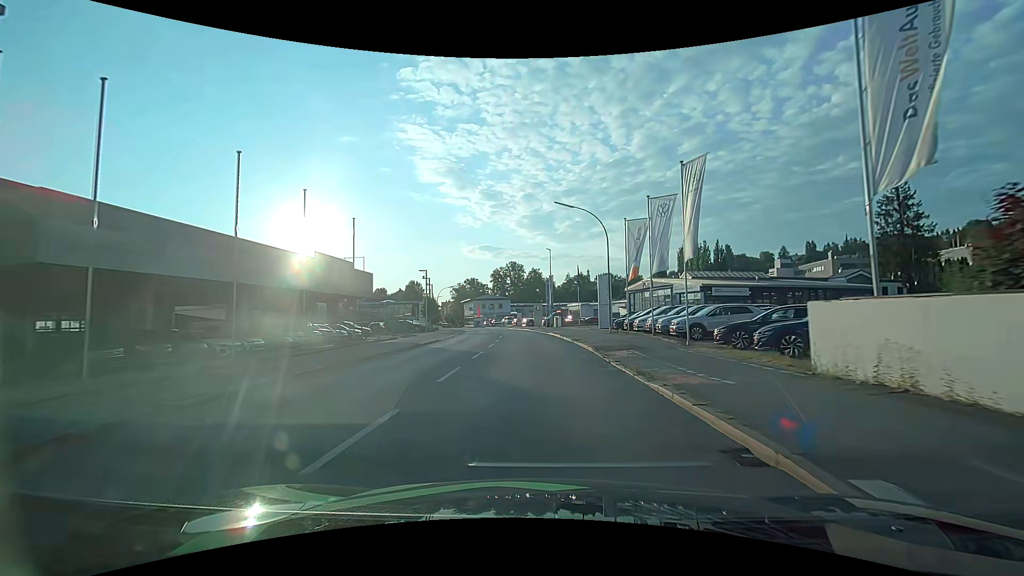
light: Day
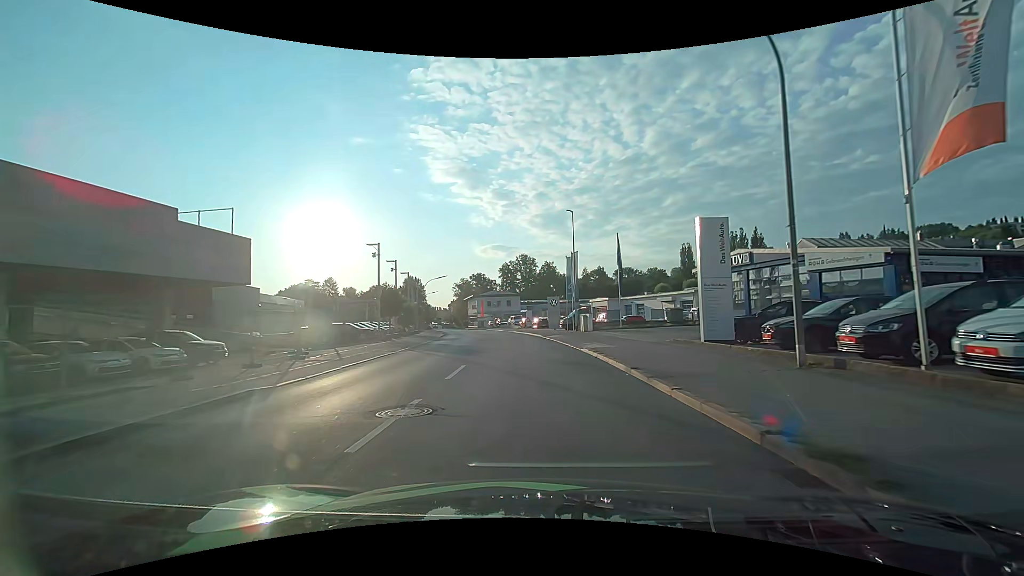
(-0.2, +23.3) m; -1°
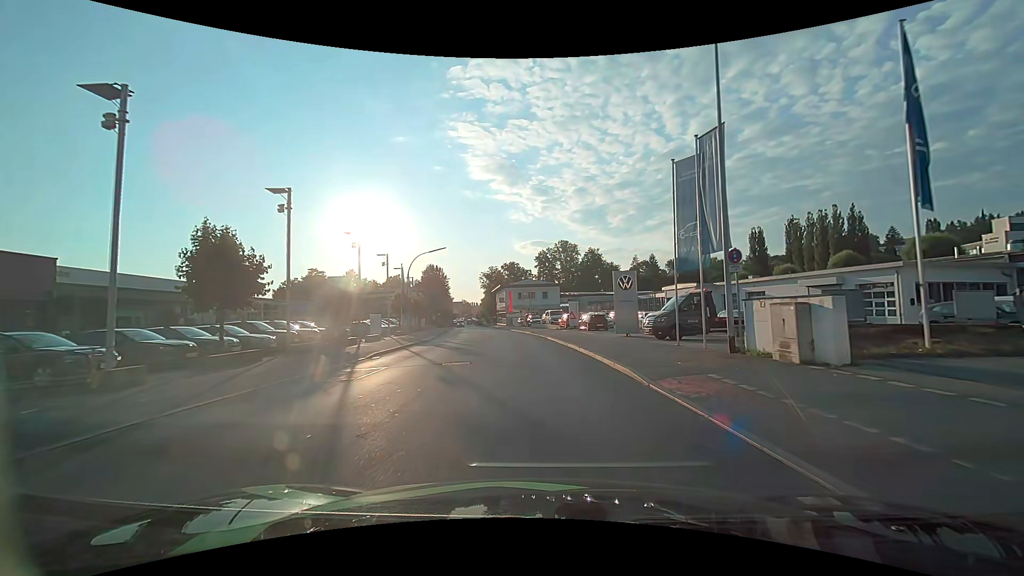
(-1.0, +28.1) m; -4°
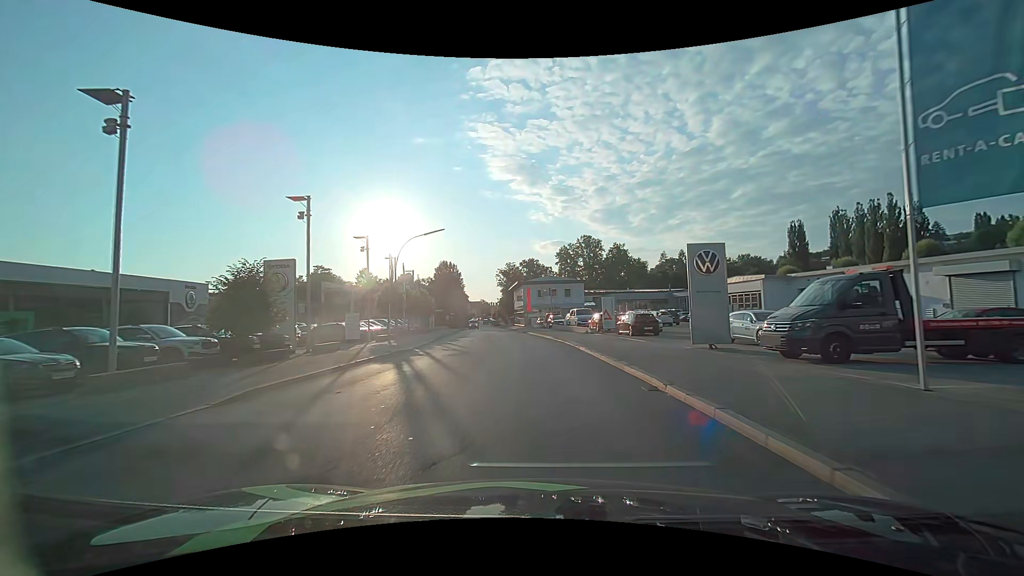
(-0.3, +10.9) m; -3°
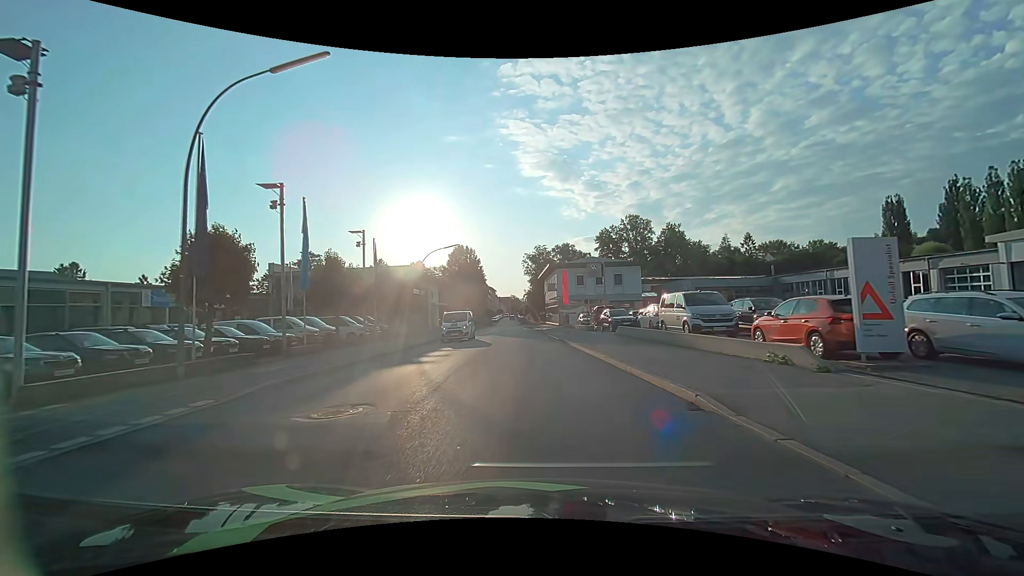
(-0.9, +26.5) m; -4°
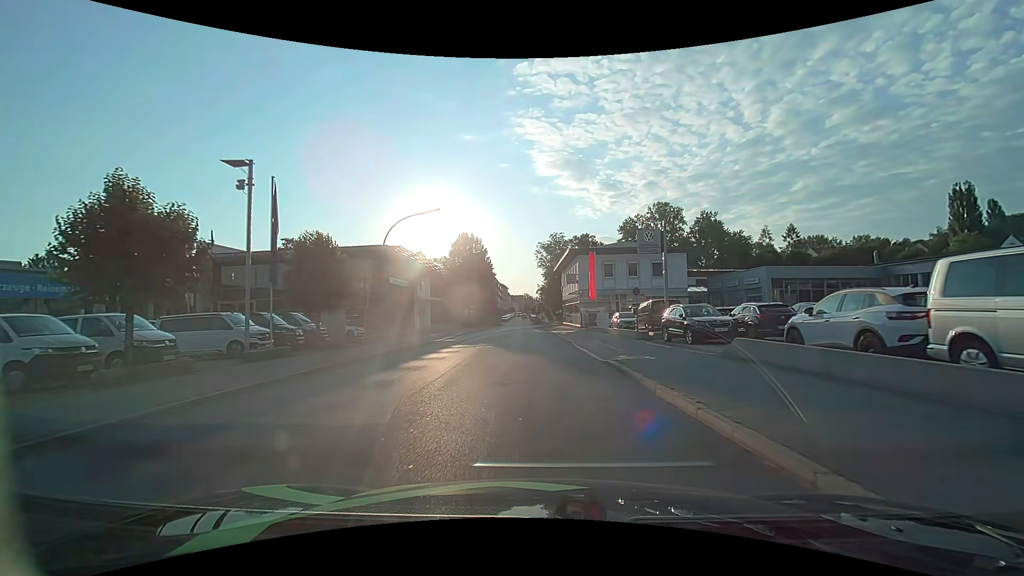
(-0.3, +15.5) m; -2°
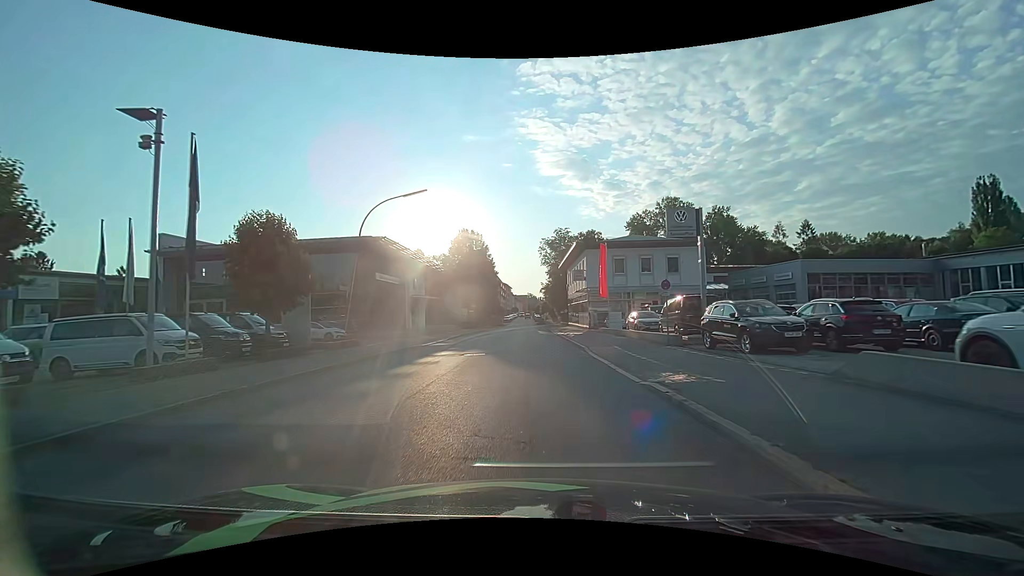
(0.0, +5.0) m; 0°
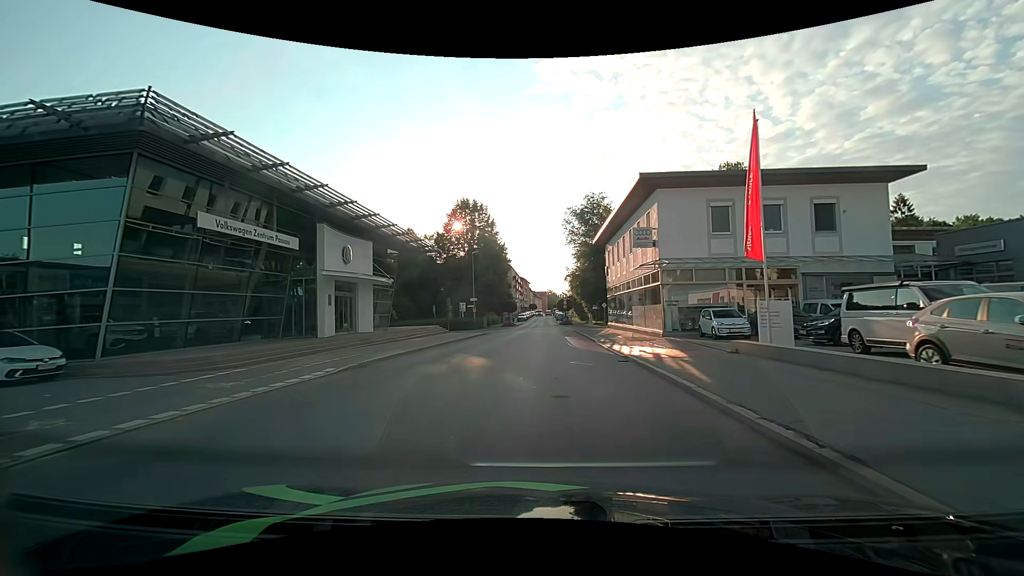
(-0.6, +24.0) m; -2°
